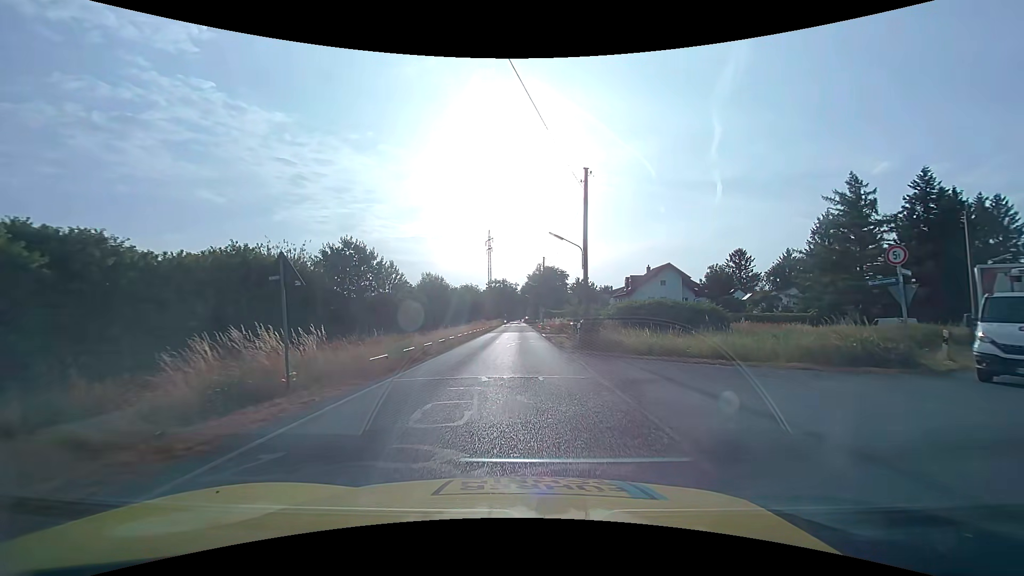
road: unclassified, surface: asphalt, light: Day
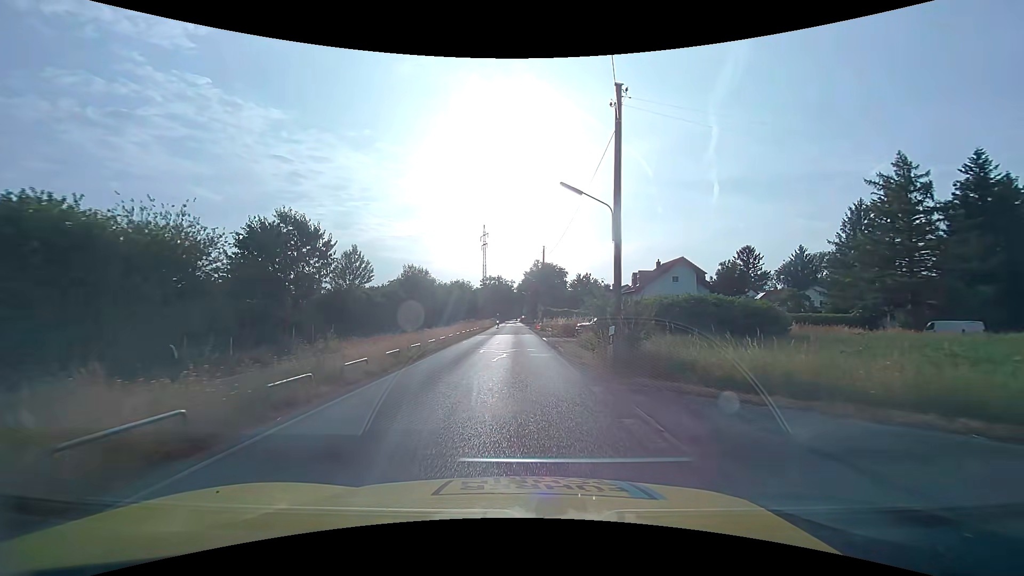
(0.0, +8.4) m; 0°
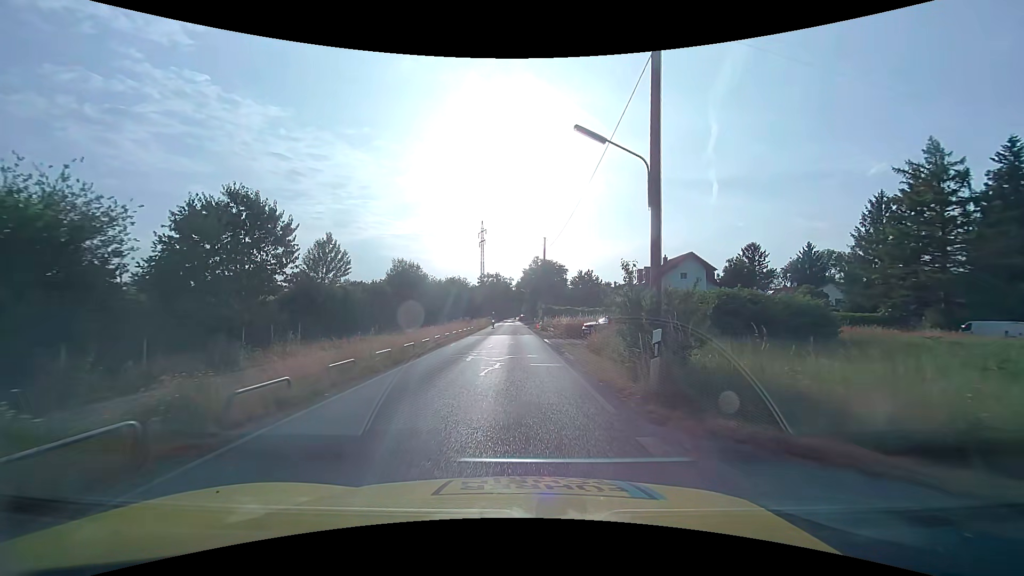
(0.0, +4.2) m; 0°
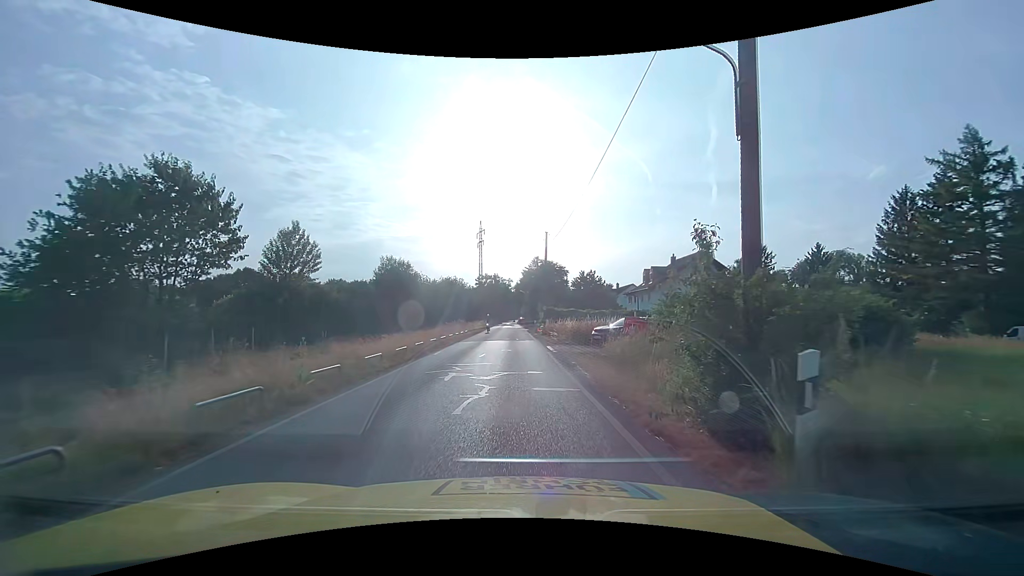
(0.0, +4.3) m; +1°
